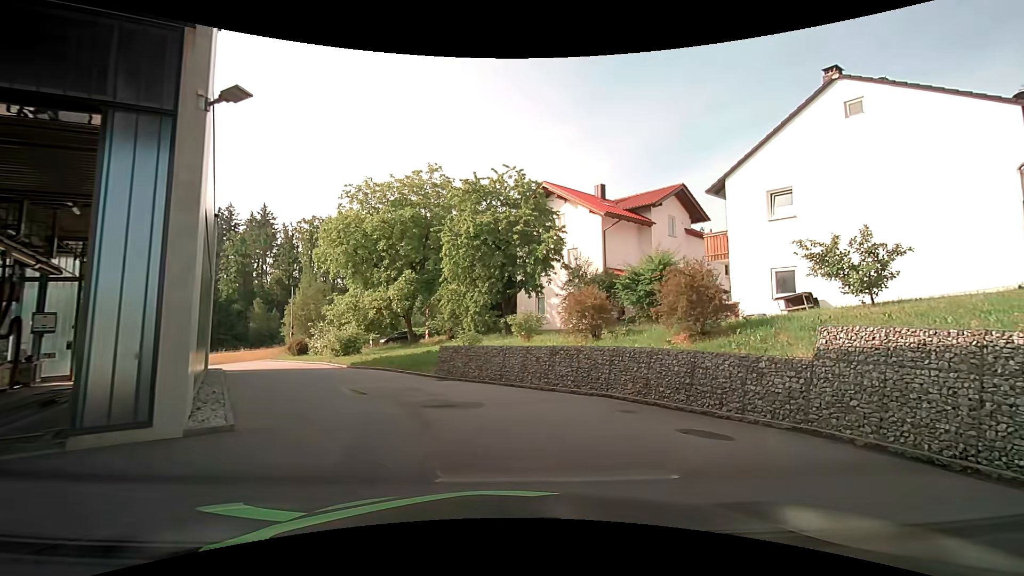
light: Day
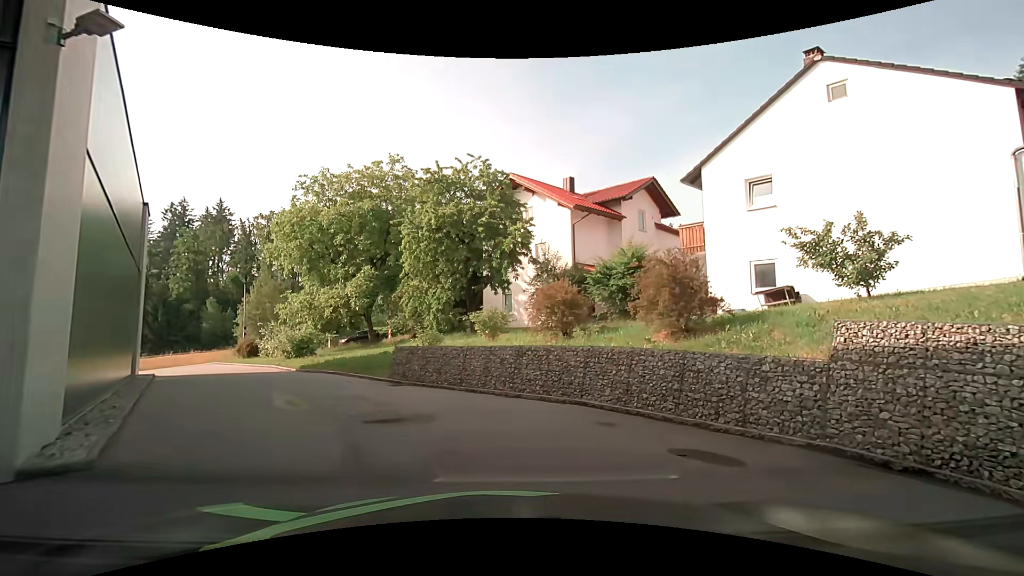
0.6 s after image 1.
(+0.1, +1.5) m; +5°
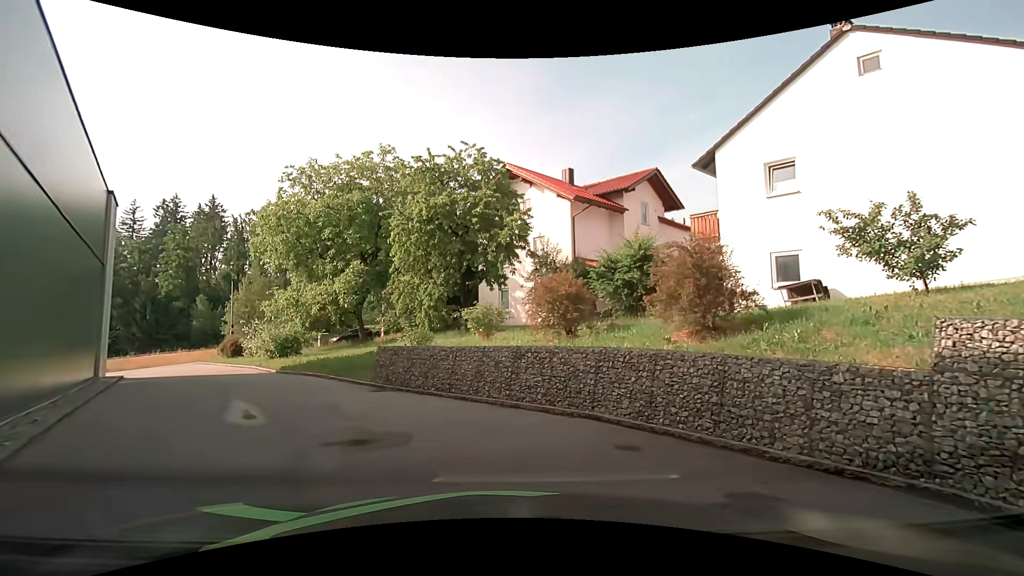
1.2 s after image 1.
(0.0, +1.6) m; -1°
